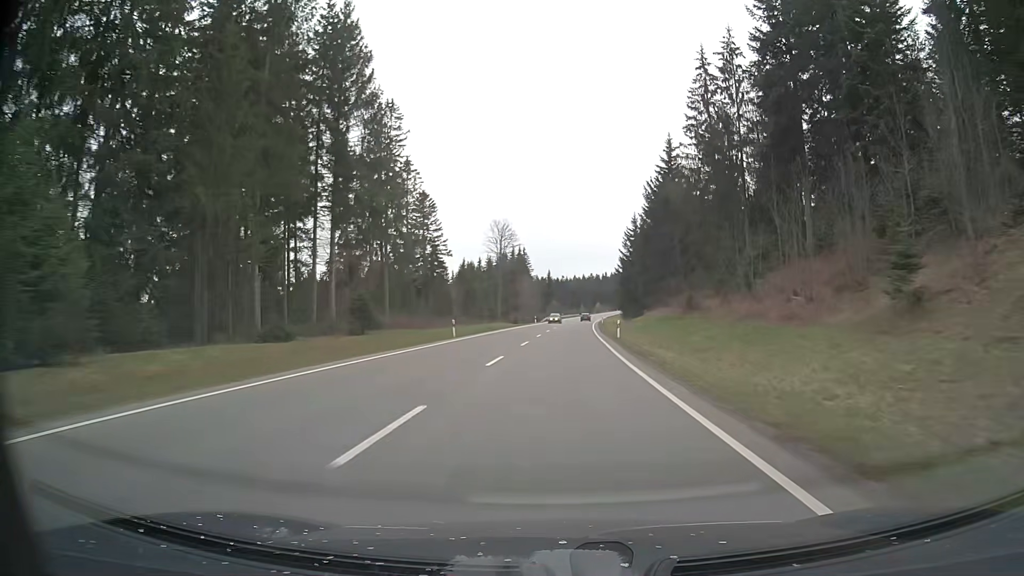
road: primary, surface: asphalt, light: Day
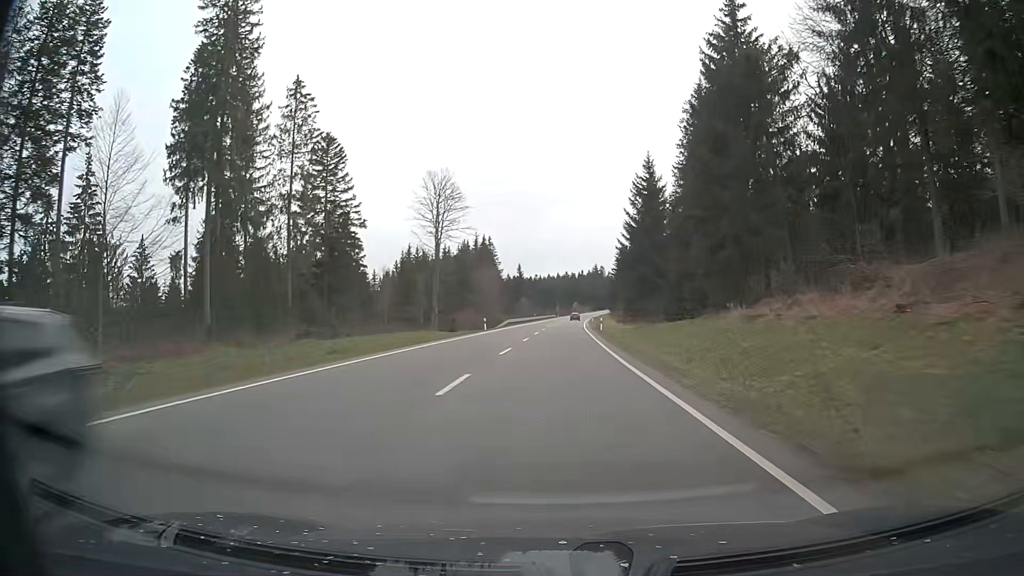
(+0.8, +42.7) m; +2°
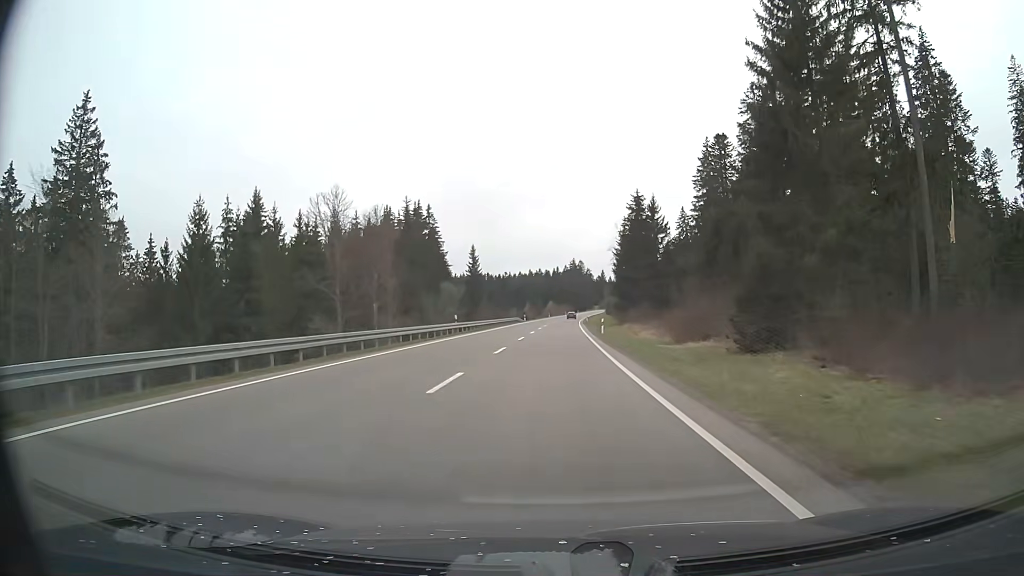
(+1.7, +71.5) m; +3°
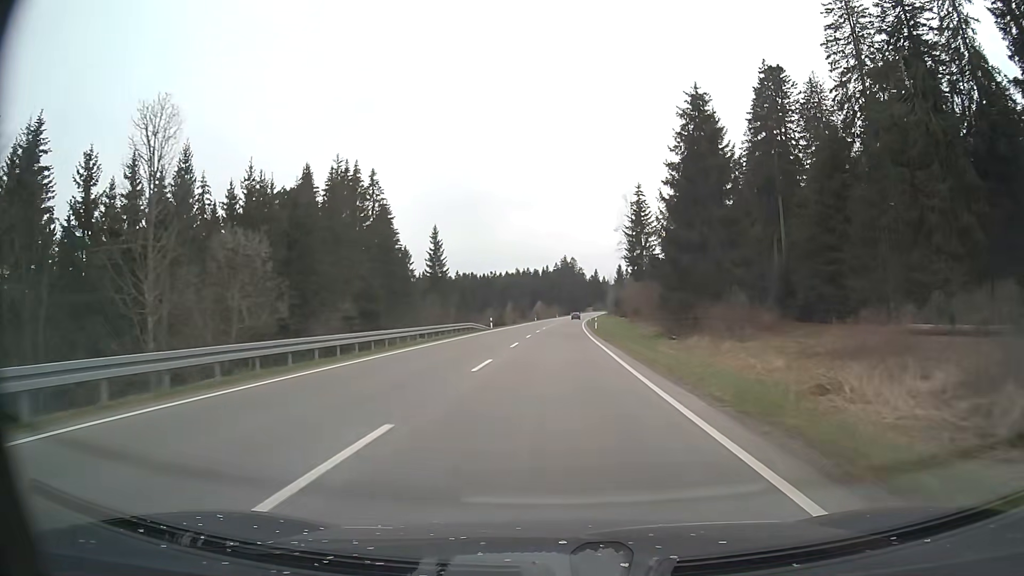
(0.0, +43.4) m; 0°
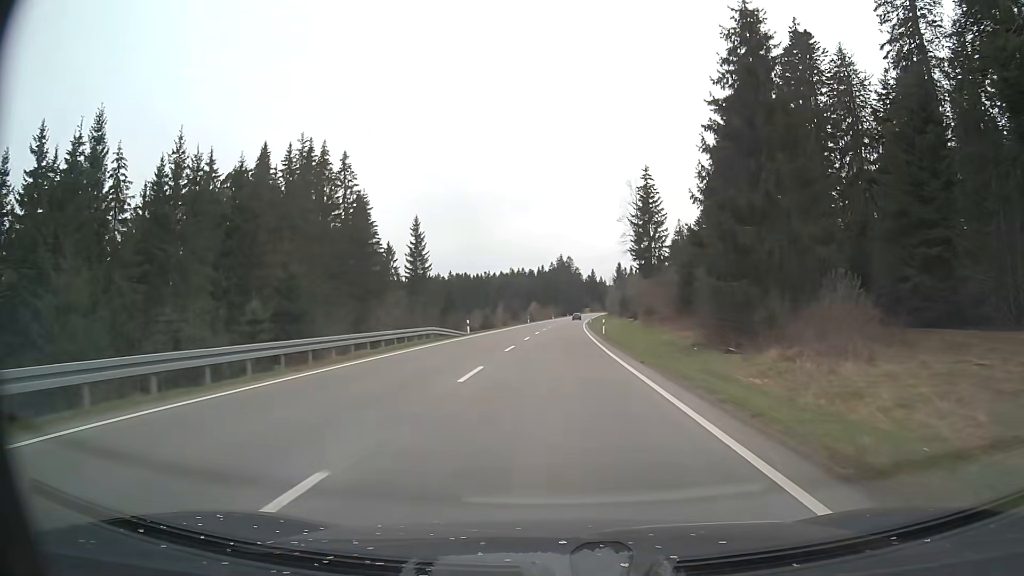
(+0.1, +14.5) m; 0°
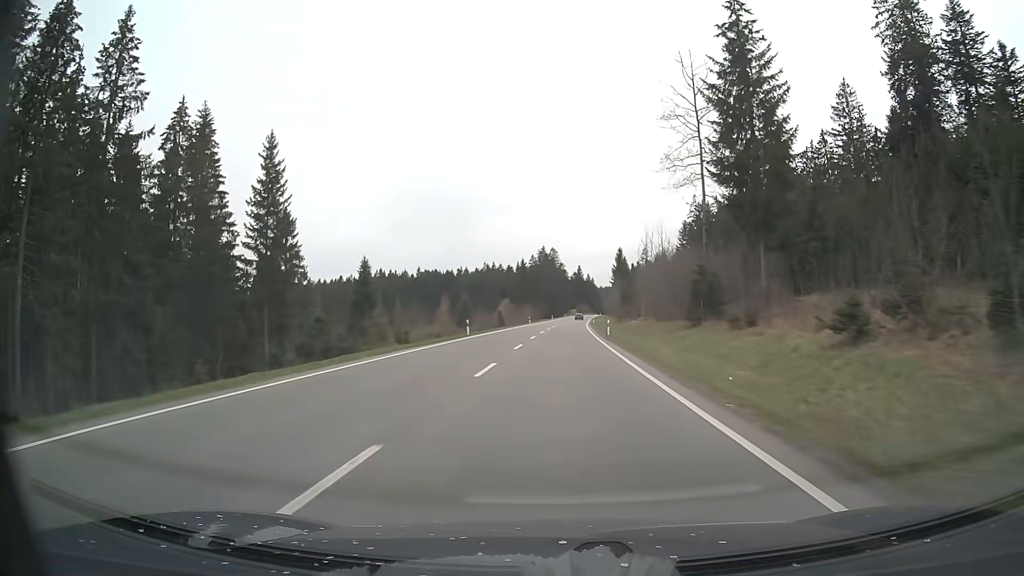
(+0.8, +58.7) m; +2°
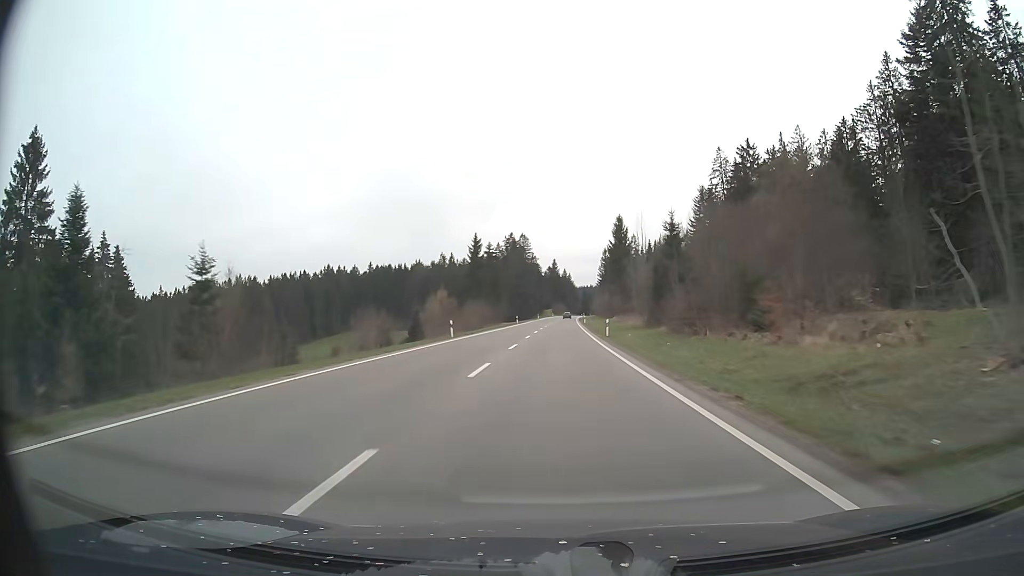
(+1.0, +60.2) m; +2°
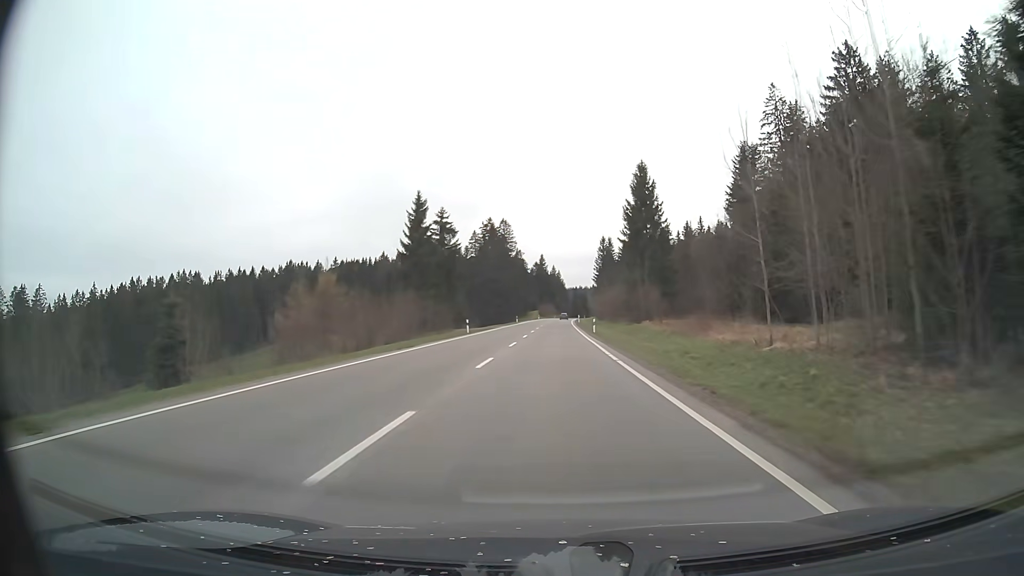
(+0.6, +45.1) m; +1°
(0, +10) (0, +20) (0, +30) (0, +40) (0, +50) (0, +60) (+1, +70) (+1, +80) (+1, +90) (+1, +100) m
